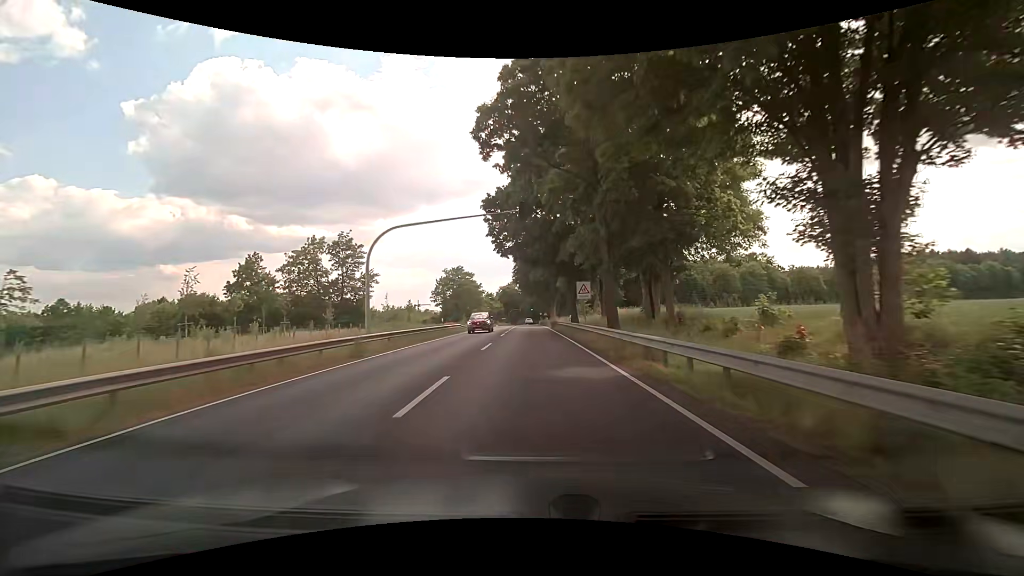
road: primary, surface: asphalt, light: Day
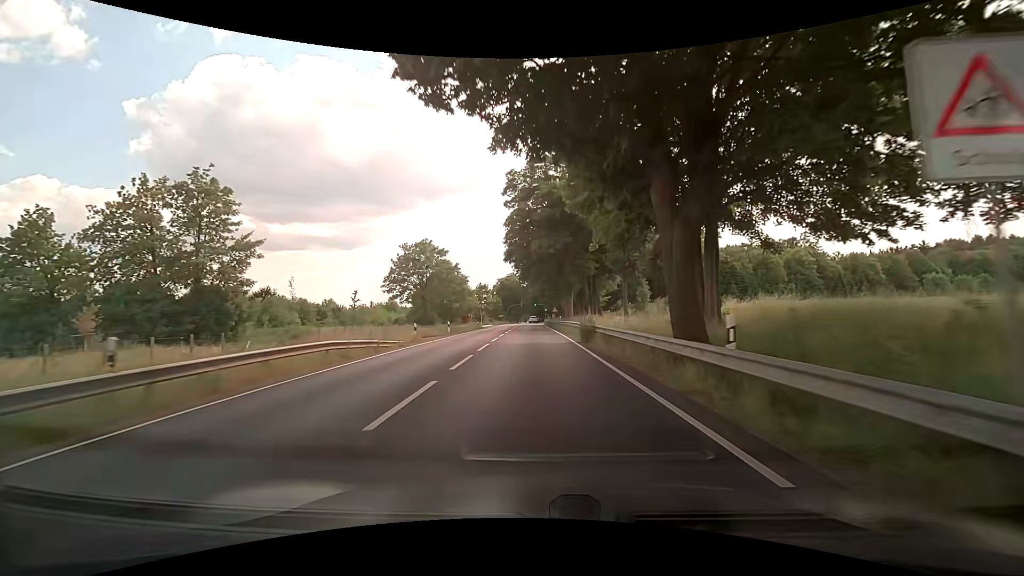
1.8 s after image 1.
(-0.1, +31.2) m; -1°
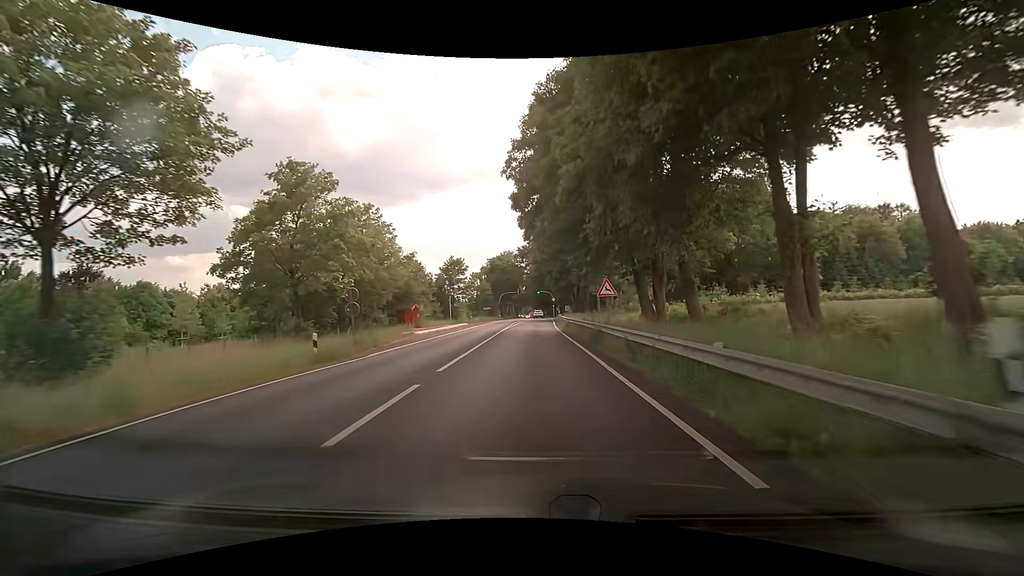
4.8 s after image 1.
(+0.6, +48.5) m; +1°
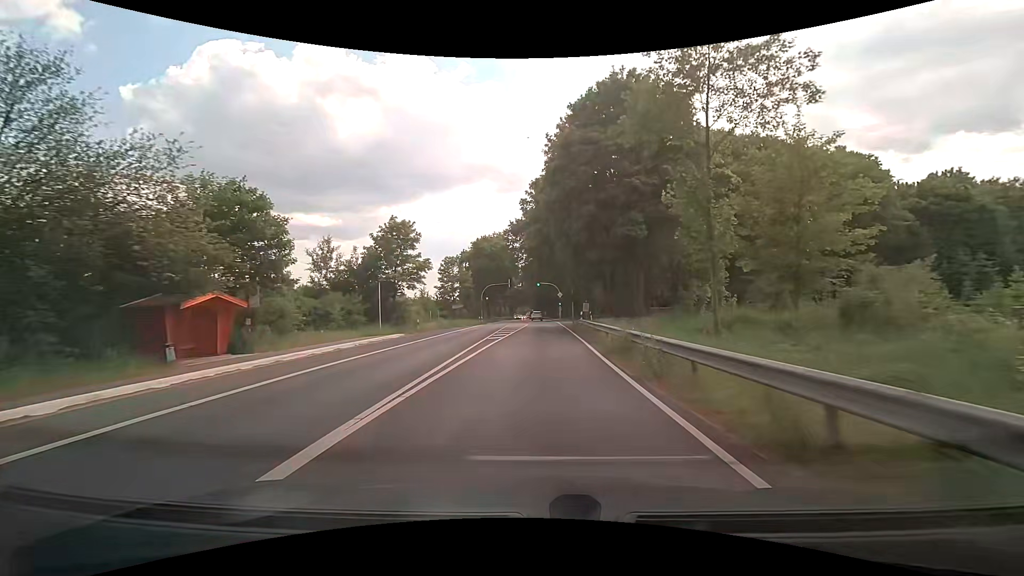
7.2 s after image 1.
(-0.3, +34.2) m; 0°
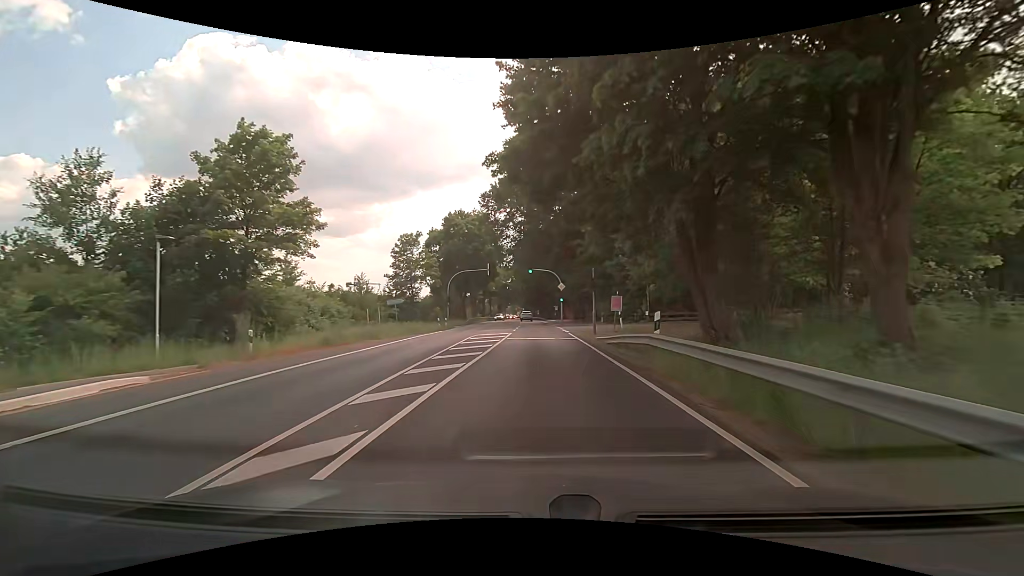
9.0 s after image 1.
(+0.3, +24.1) m; +1°
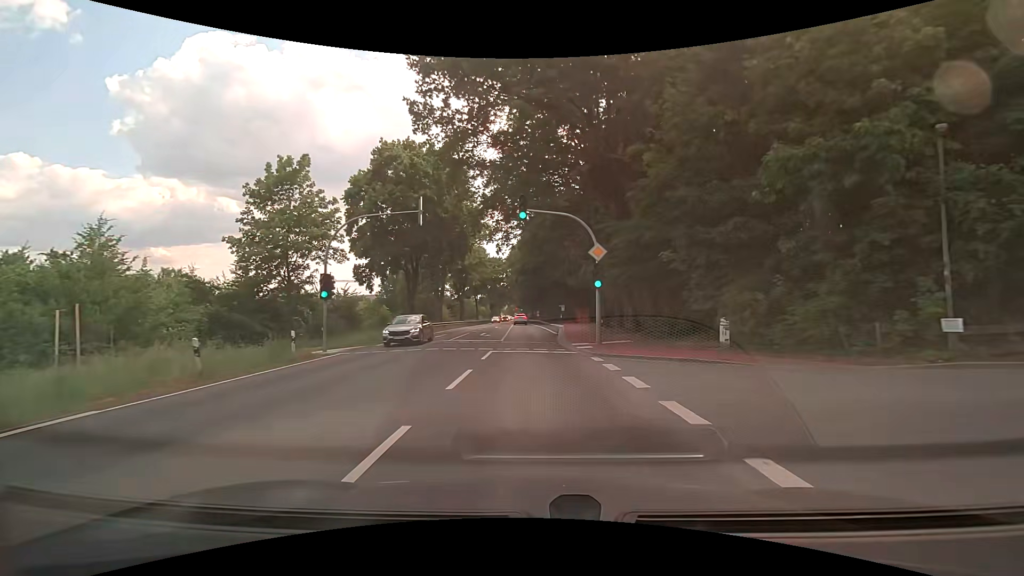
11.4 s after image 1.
(+0.1, +31.3) m; 0°
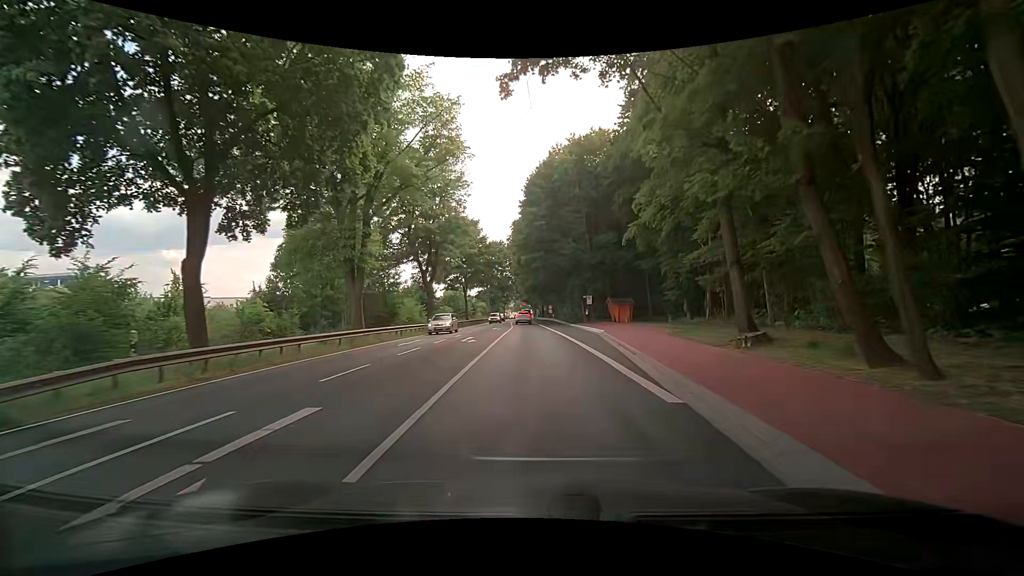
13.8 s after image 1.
(-0.4, +29.2) m; -1°
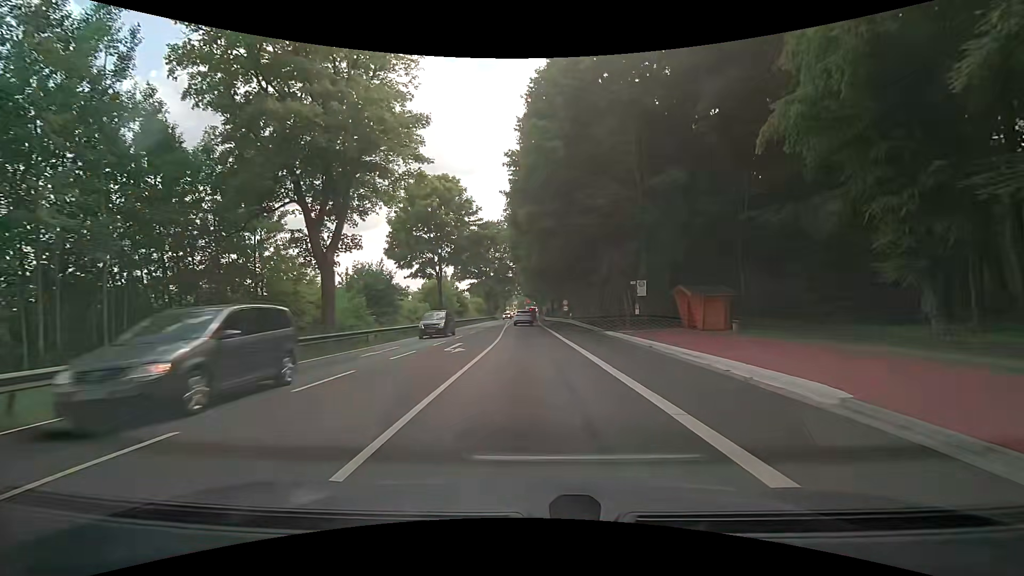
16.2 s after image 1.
(-0.1, +25.1) m; -1°
(0, +10) (0, +20) (0, +30) (-1, +40) (-1, +50) (-1, +60) (-1, +70) (-2, +80) (-1, +90) (-1, +100) m
